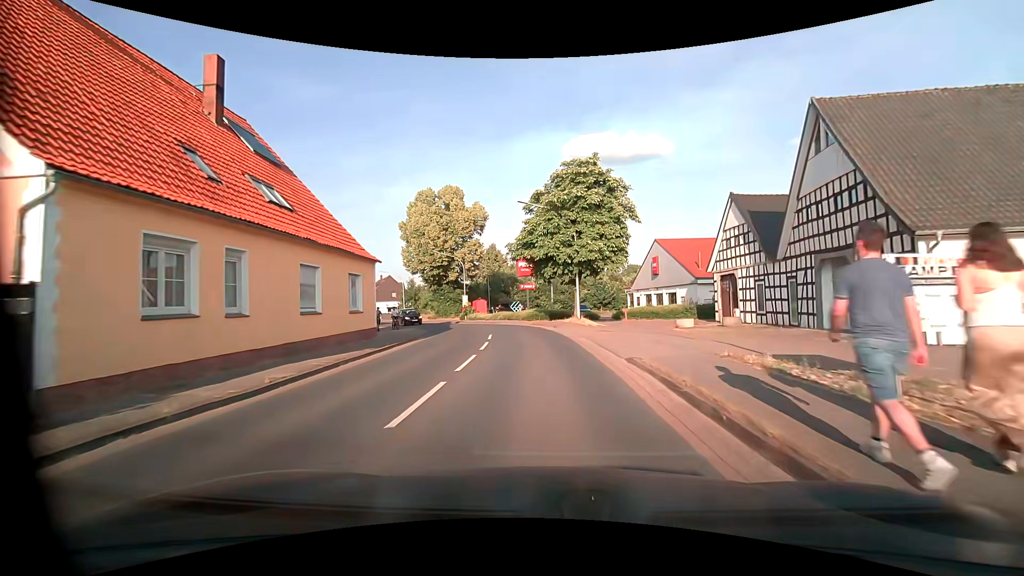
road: primary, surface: asphalt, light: Day
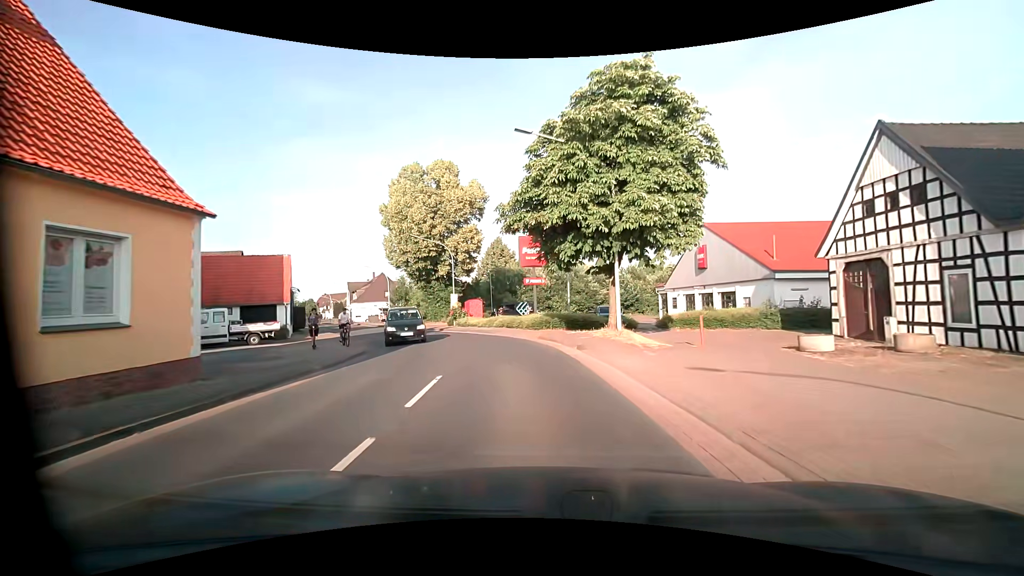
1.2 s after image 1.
(-0.1, +12.5) m; -1°
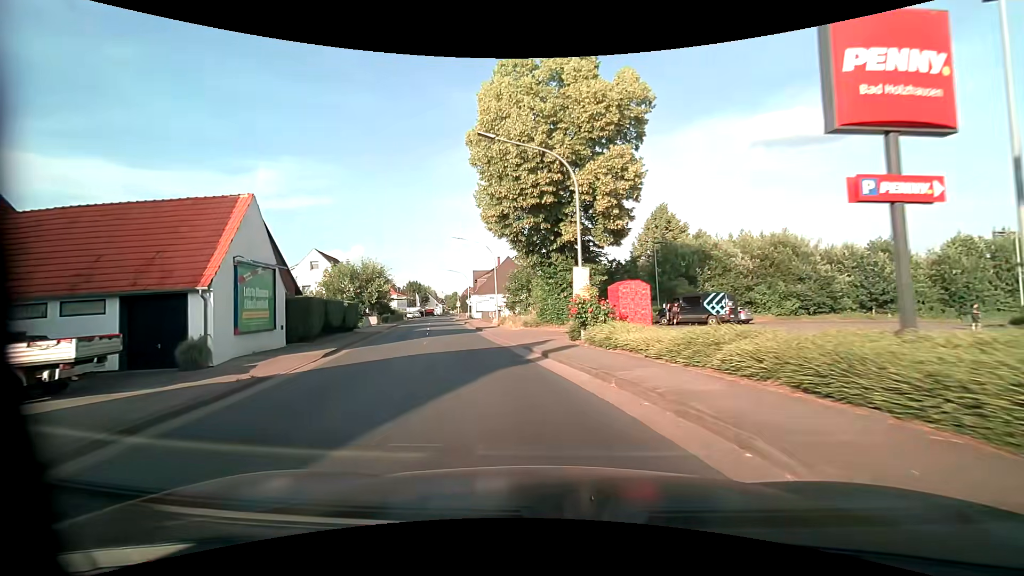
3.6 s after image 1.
(-2.9, +23.4) m; -18°
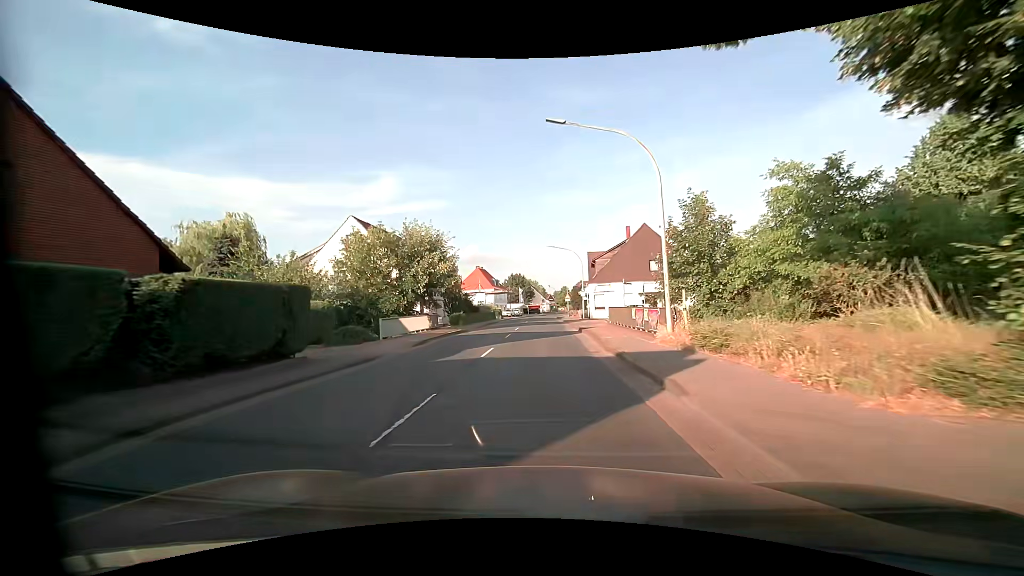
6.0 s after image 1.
(-3.8, +25.2) m; -12°
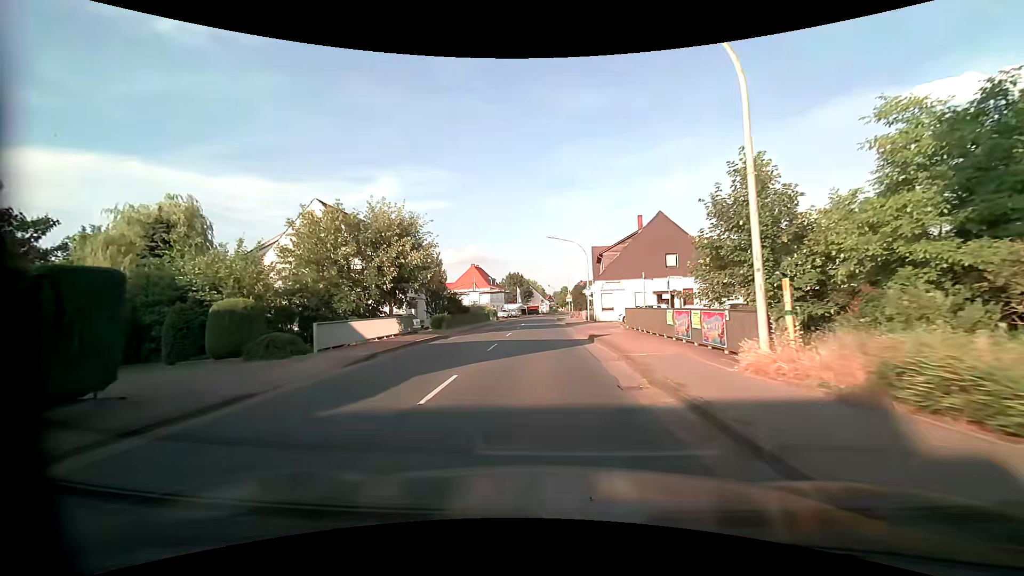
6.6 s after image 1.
(-0.1, +6.9) m; 0°
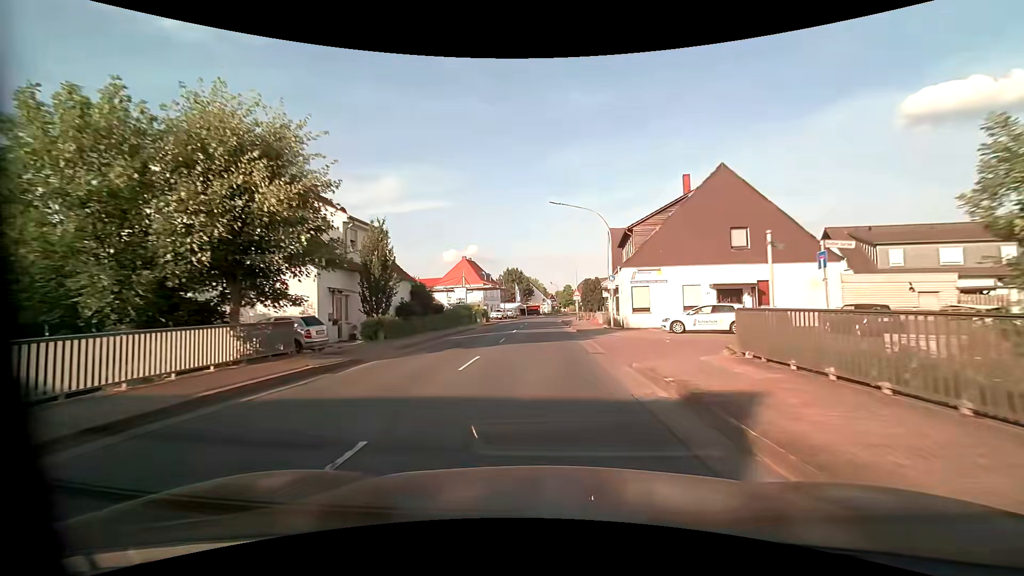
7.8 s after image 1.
(-0.1, +14.4) m; 0°
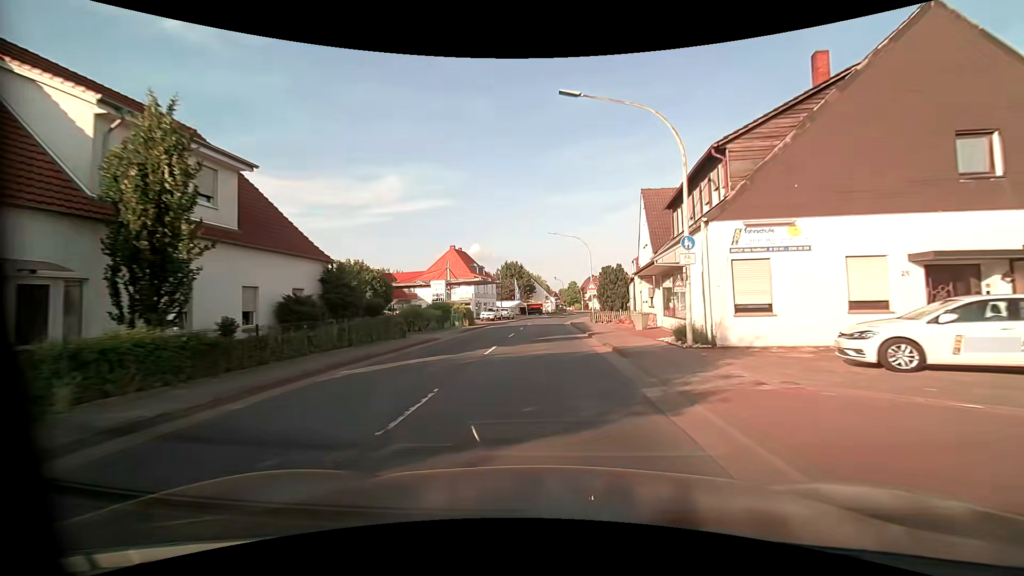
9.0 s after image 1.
(-0.2, +15.1) m; -1°
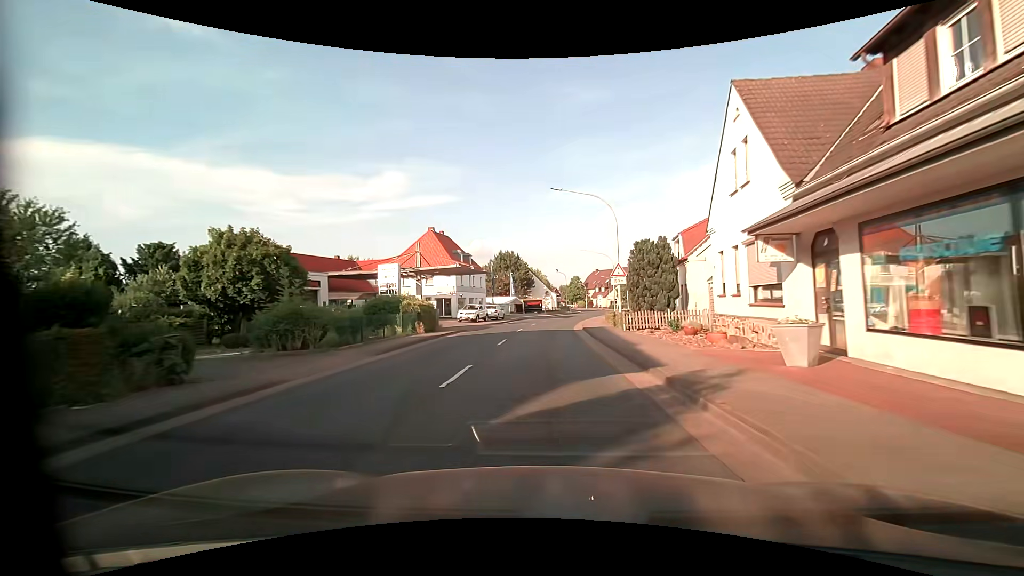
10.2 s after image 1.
(0.0, +15.5) m; 0°
